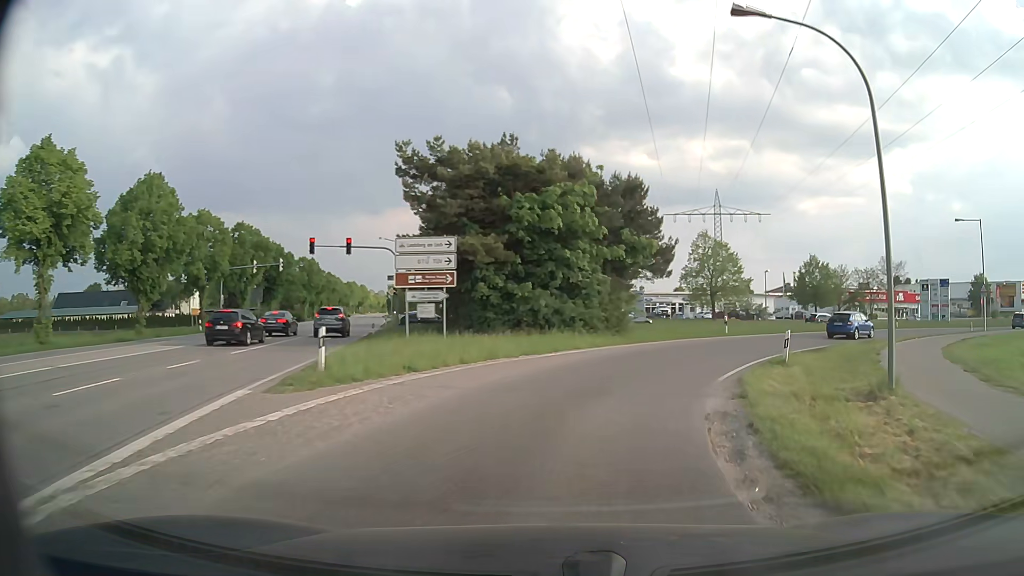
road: tertiary_link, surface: asphalt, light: Day
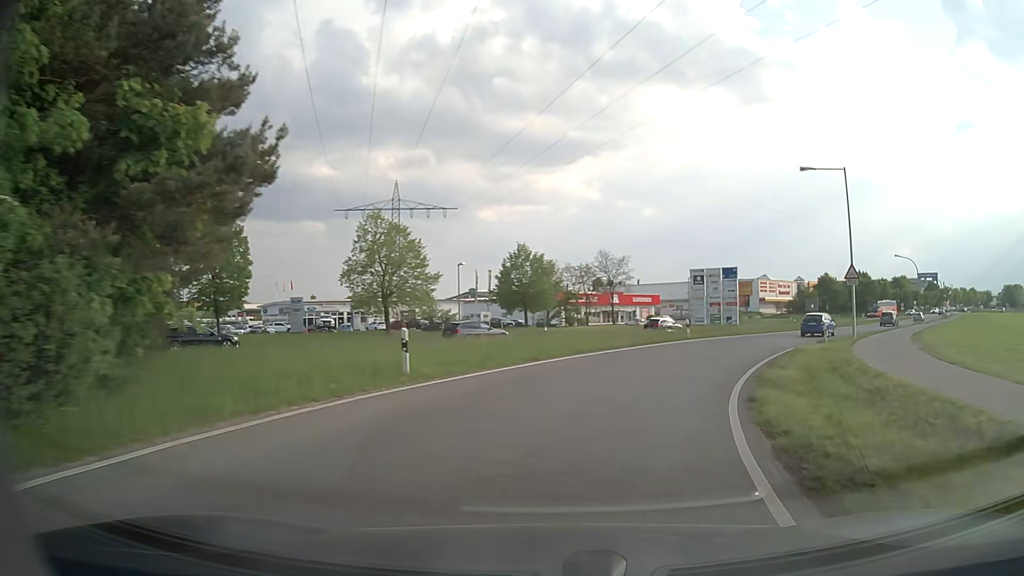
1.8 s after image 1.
(+4.8, +20.6) m; +27°
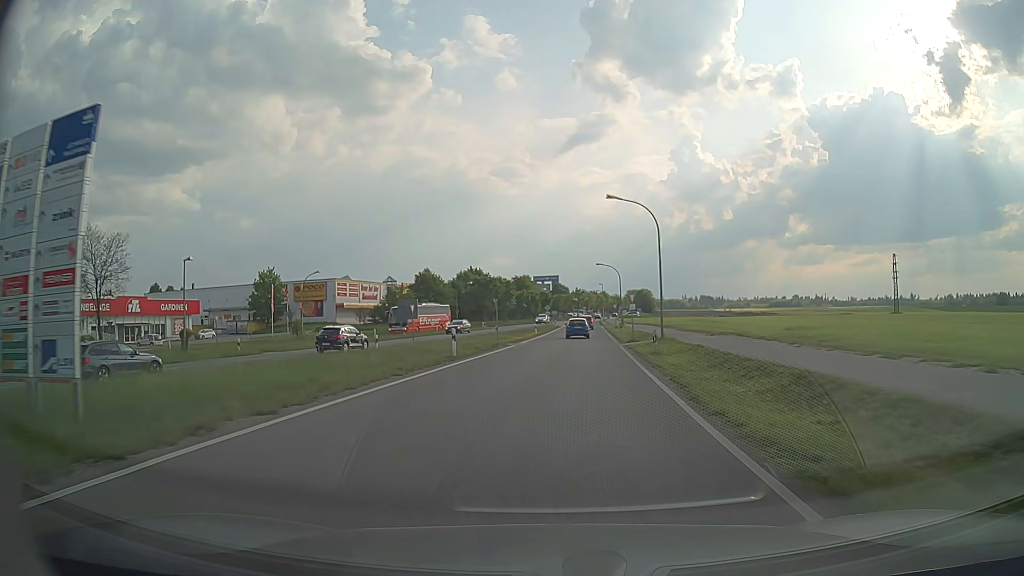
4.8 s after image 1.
(+14.3, +37.6) m; +35°
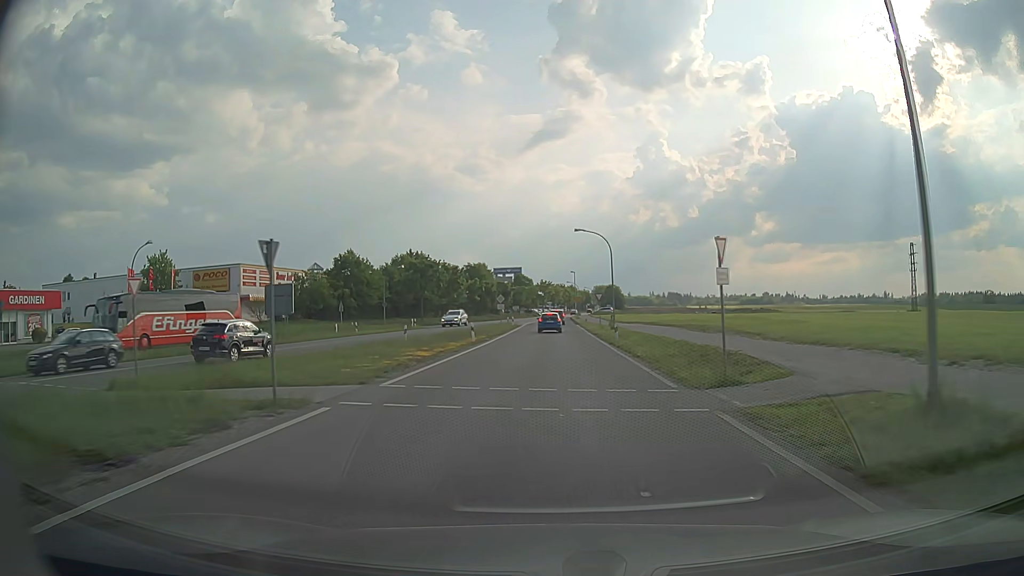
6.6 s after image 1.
(+1.0, +26.6) m; +3°
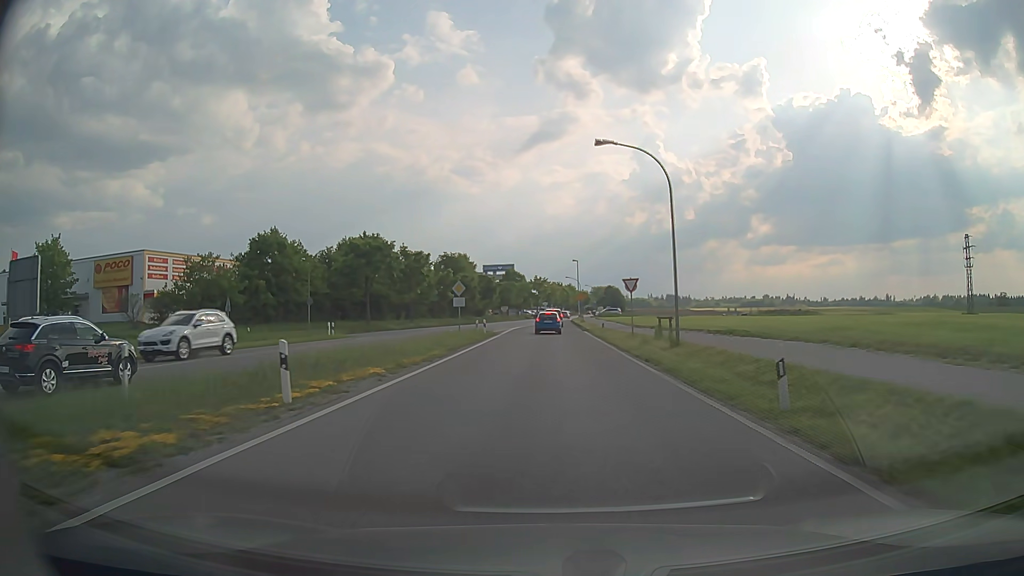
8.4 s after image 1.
(+0.2, +24.8) m; 0°
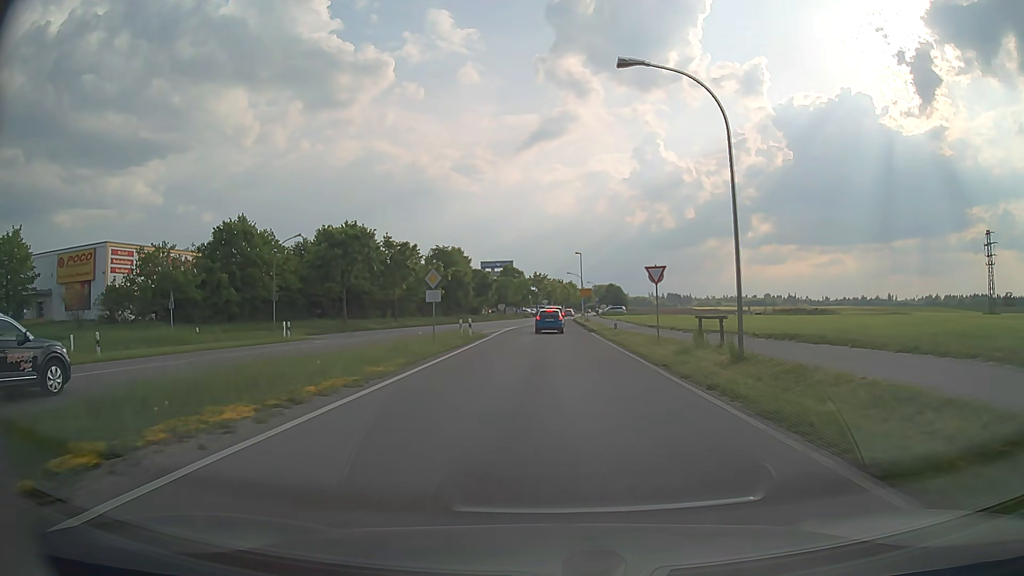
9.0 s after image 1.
(0.0, +7.5) m; 0°
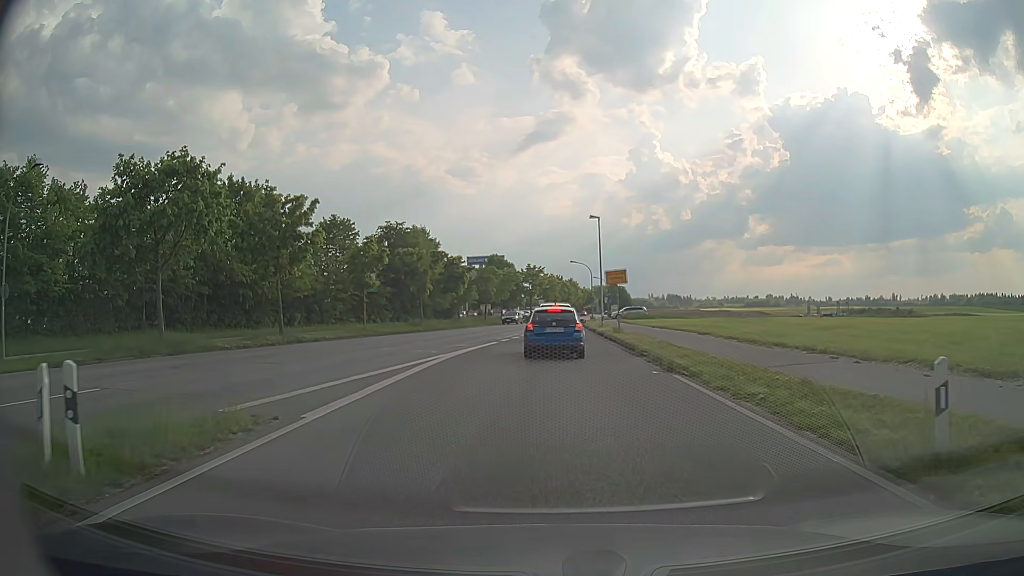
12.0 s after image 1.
(0.0, +27.8) m; +1°
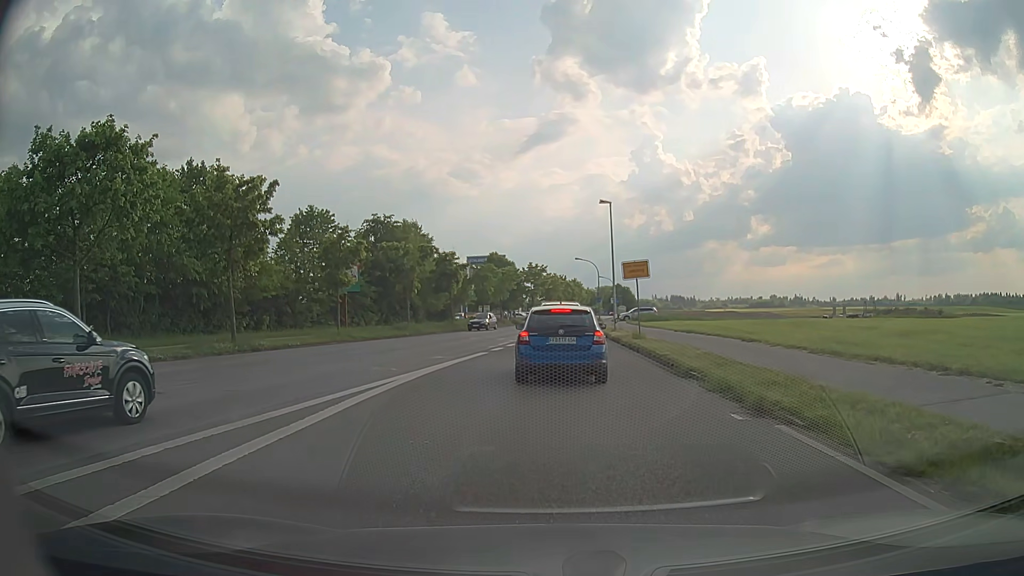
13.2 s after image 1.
(0.0, +6.2) m; 0°
(0, +10) (0, +20) (-1, +30) (-1, +40) (0, +50) (0, +60) (+1, +70) (+2, +80) (+3, +90) (+4, +100) m
